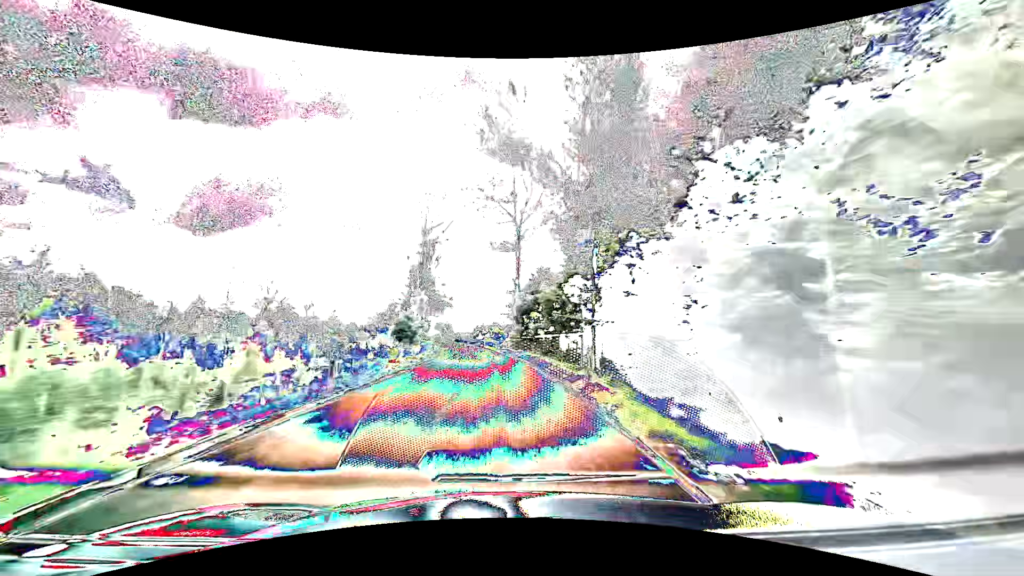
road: tertiary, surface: asphalt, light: Day
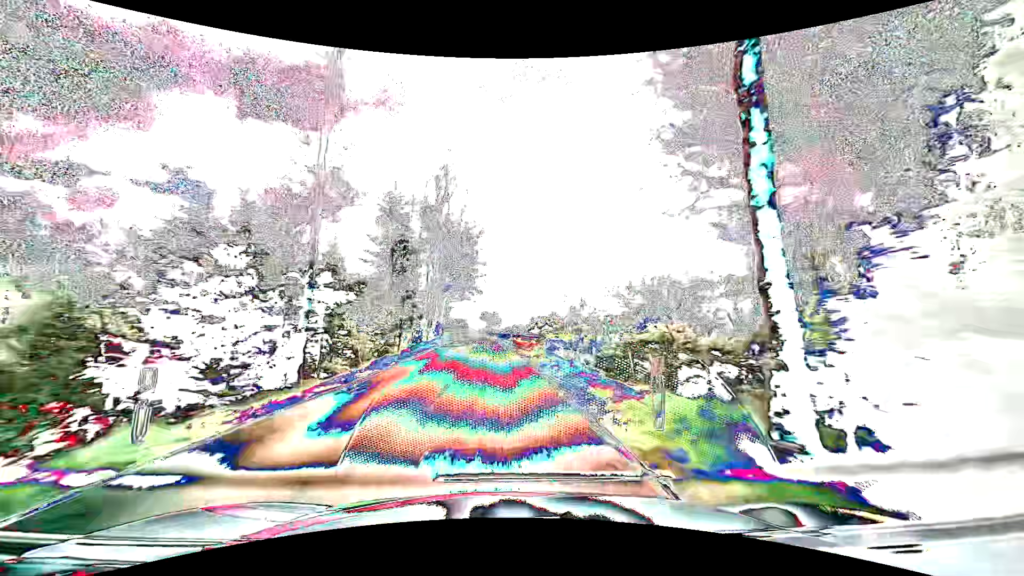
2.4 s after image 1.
(-2.0, +47.0) m; -6°
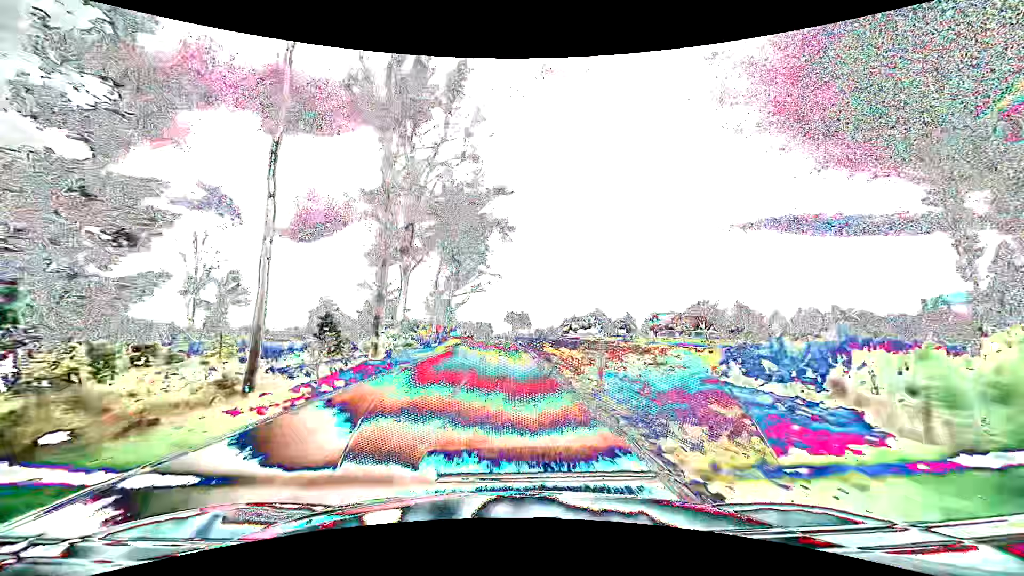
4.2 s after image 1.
(-1.0, +35.6) m; -3°
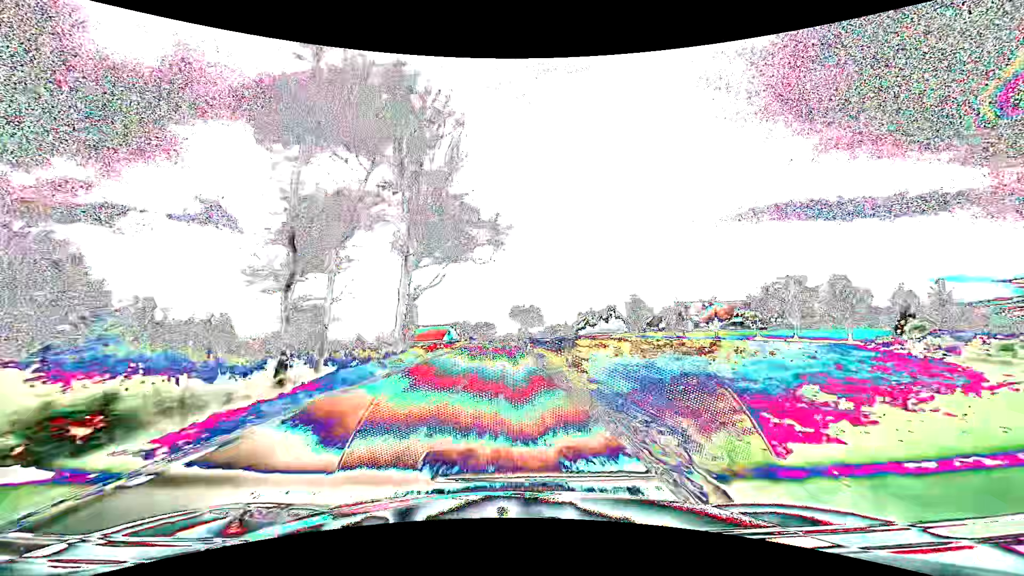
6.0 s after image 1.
(-0.3, +35.5) m; -1°
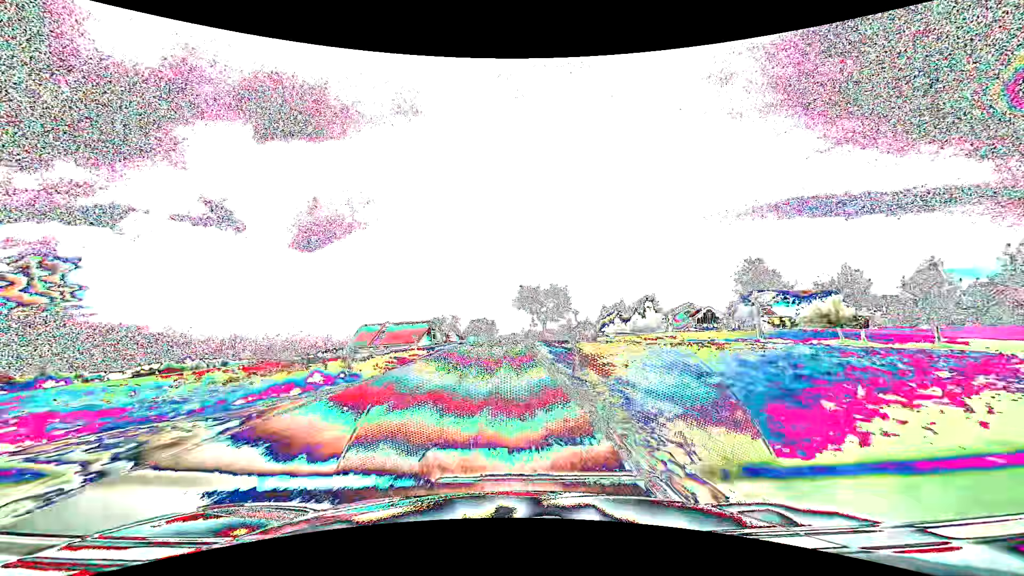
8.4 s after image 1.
(-0.3, +47.3) m; -1°
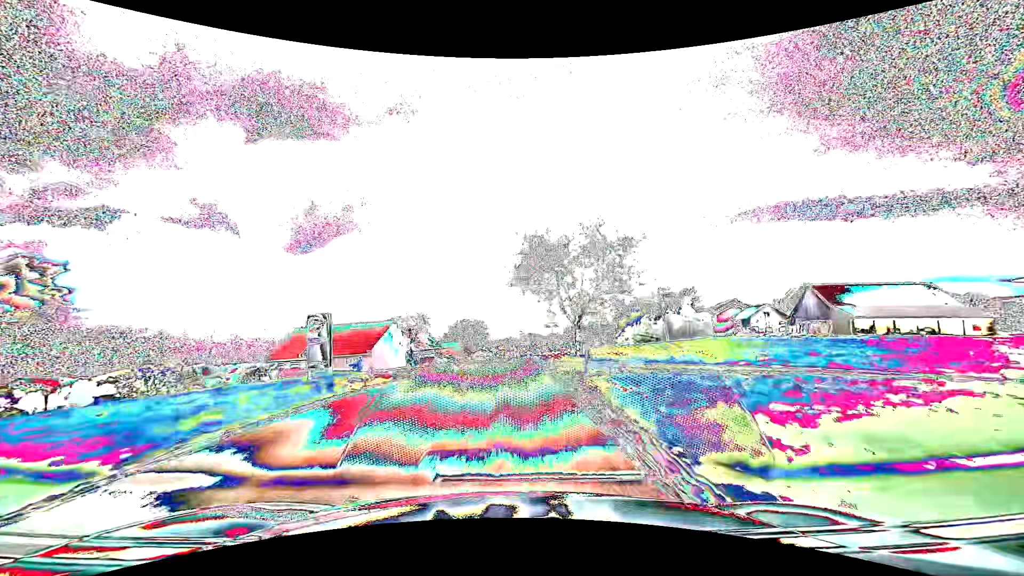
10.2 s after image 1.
(+0.1, +35.4) m; +1°
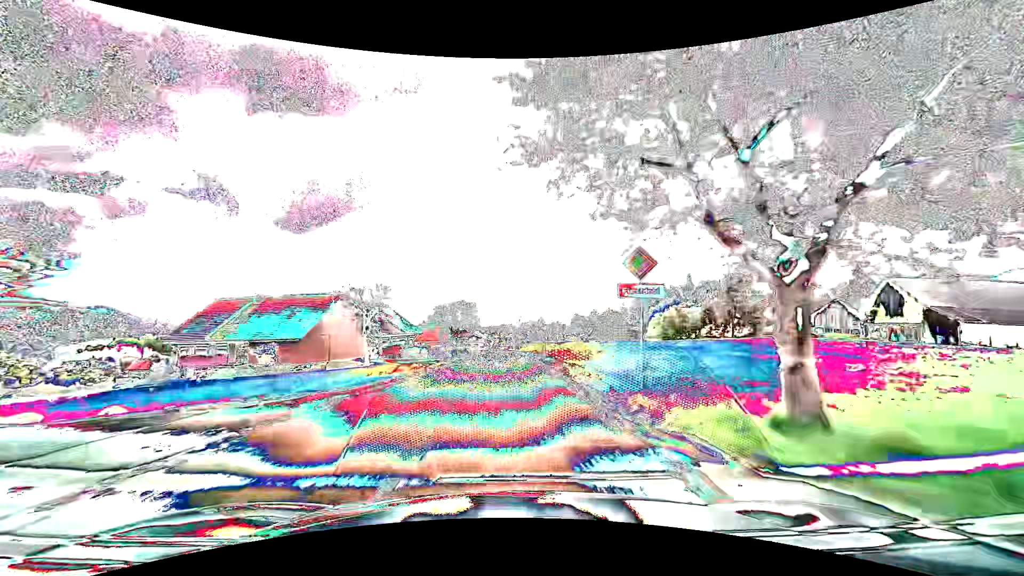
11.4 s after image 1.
(0.0, +23.5) m; 0°
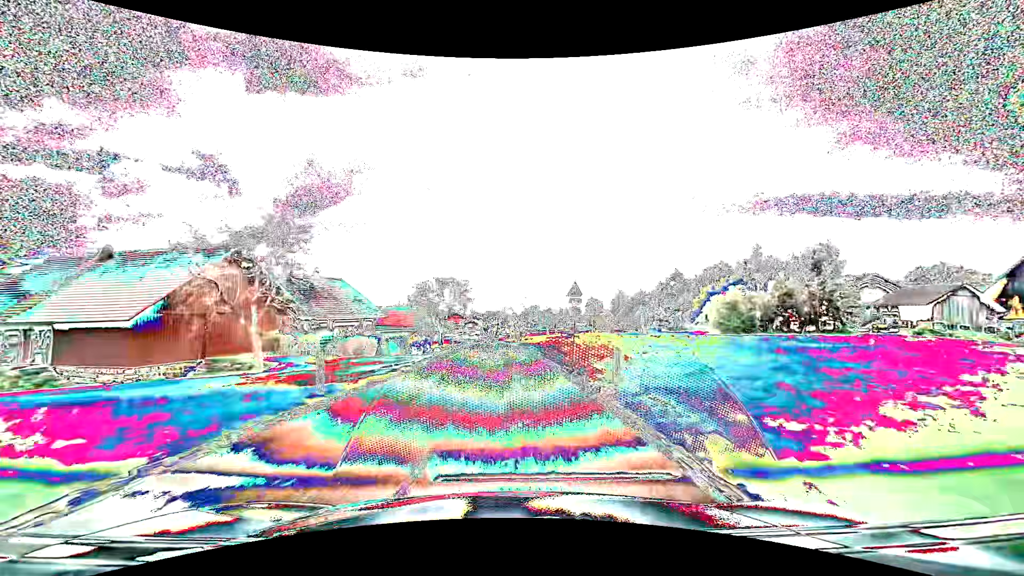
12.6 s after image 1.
(0.0, +23.7) m; 0°
(0, +10) (0, +20) (0, +30) (0, +40) (-1, +50) (-1, +60) (-2, +70) (-3, +80) (-3, +90) (-4, +100) m
